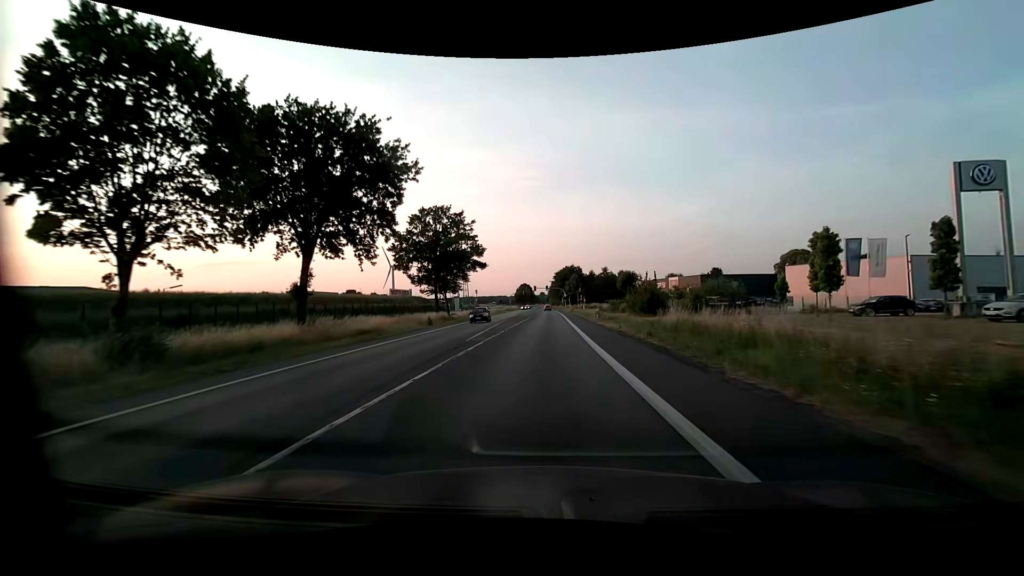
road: primary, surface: asphalt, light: Day
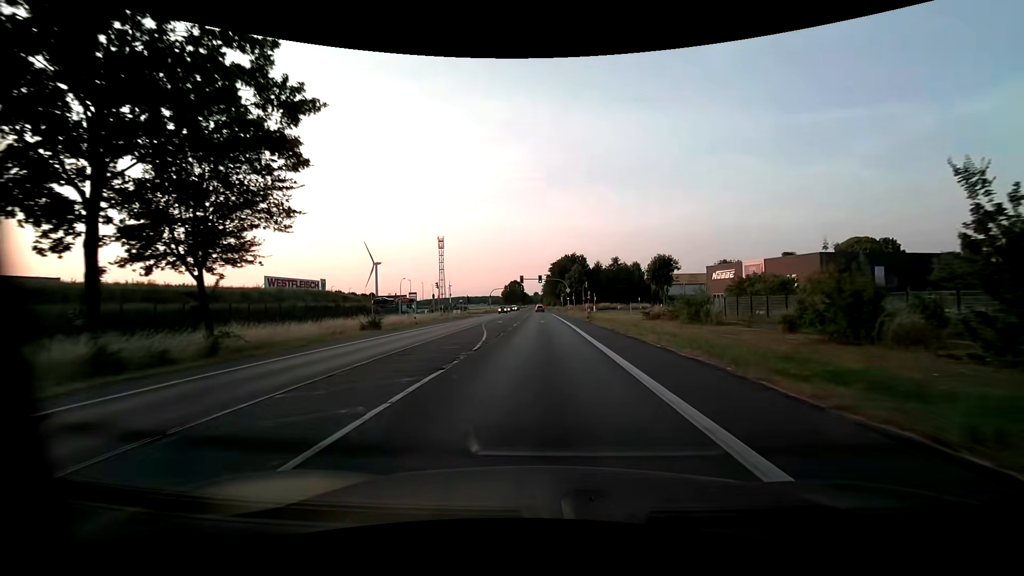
(+0.3, +46.3) m; +1°
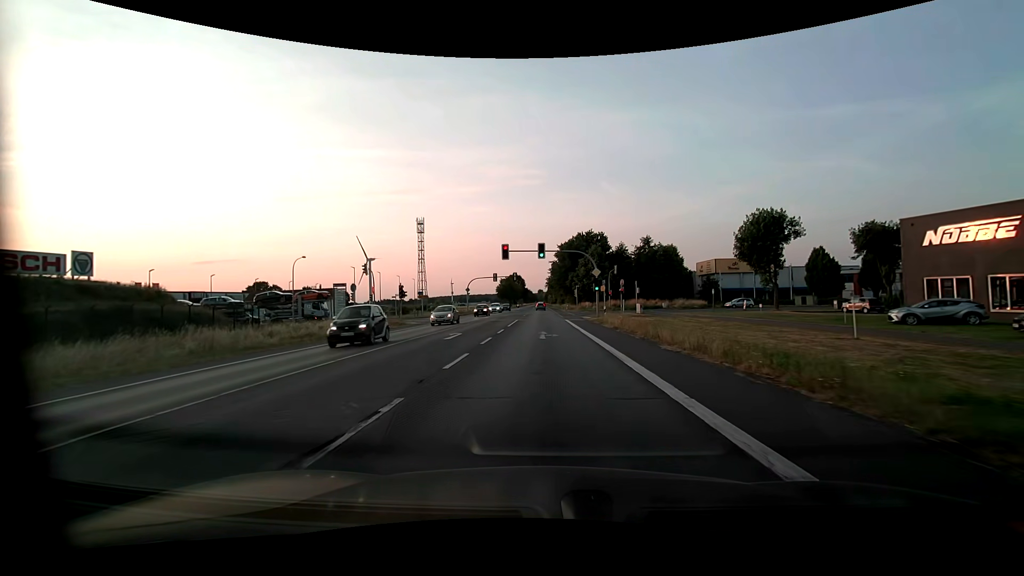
(-0.1, +41.6) m; 0°
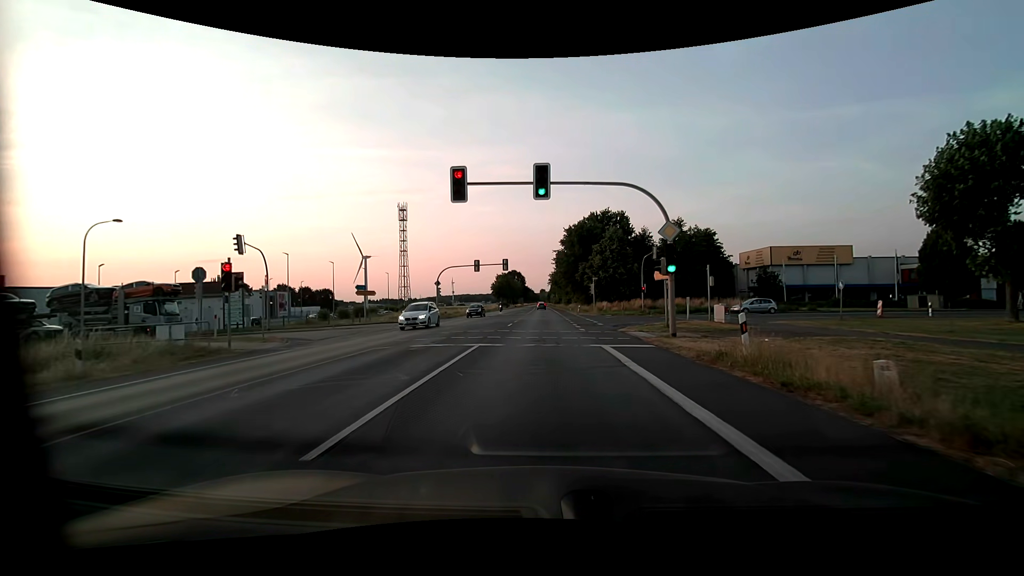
(-0.1, +24.2) m; 0°
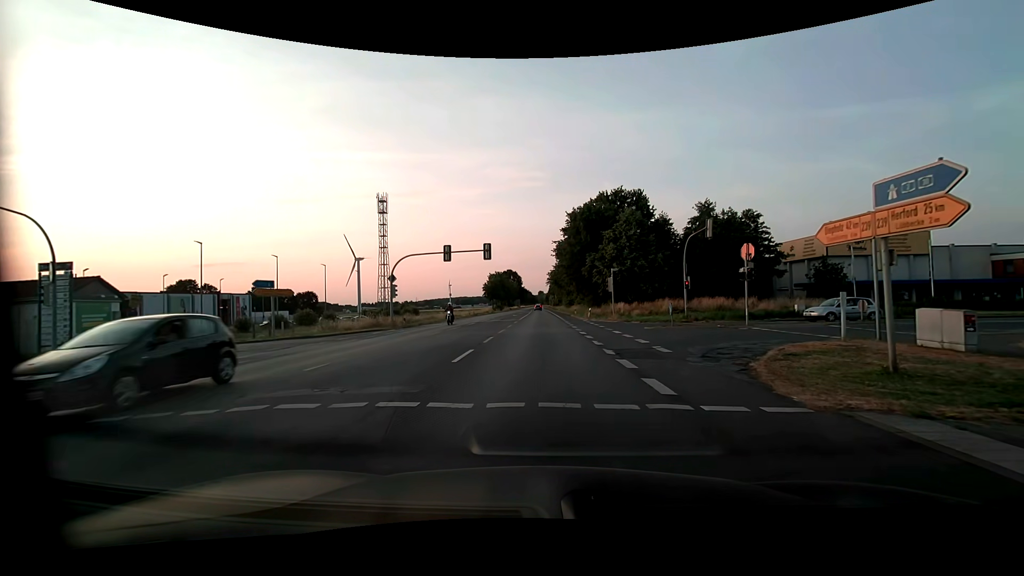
(0.0, +16.5) m; 0°
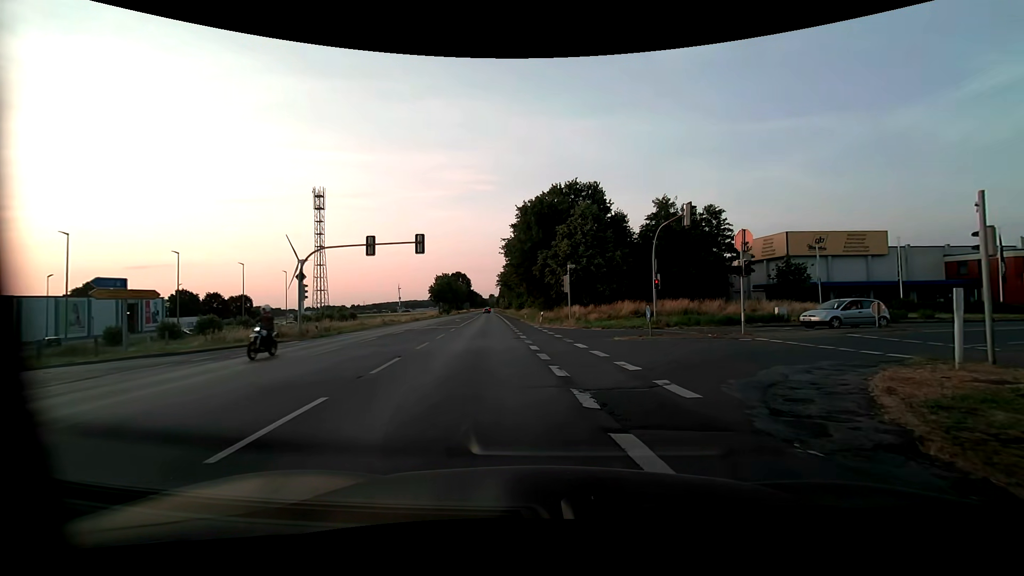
(+0.3, +6.8) m; +6°
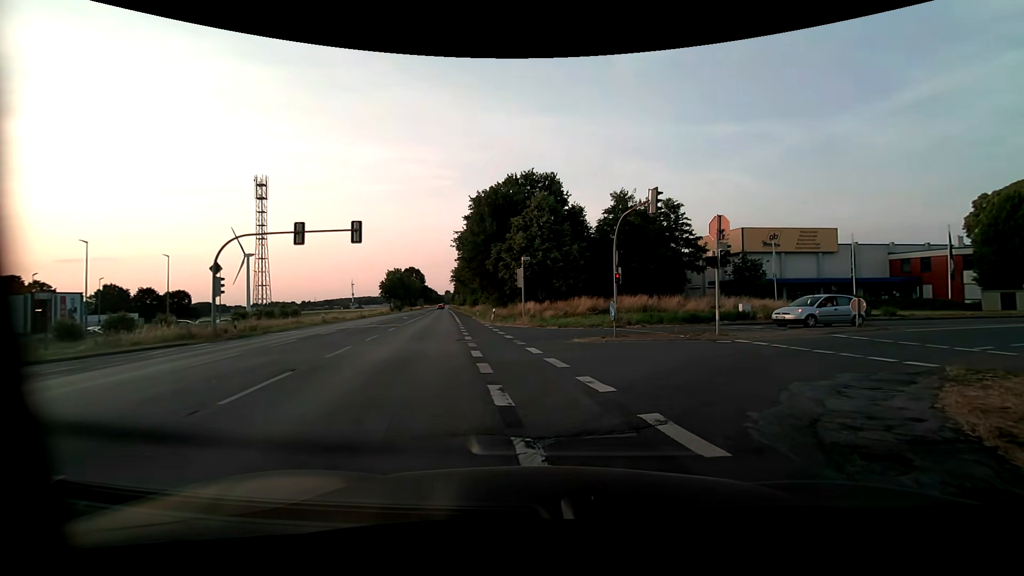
(+0.1, +3.2) m; +5°
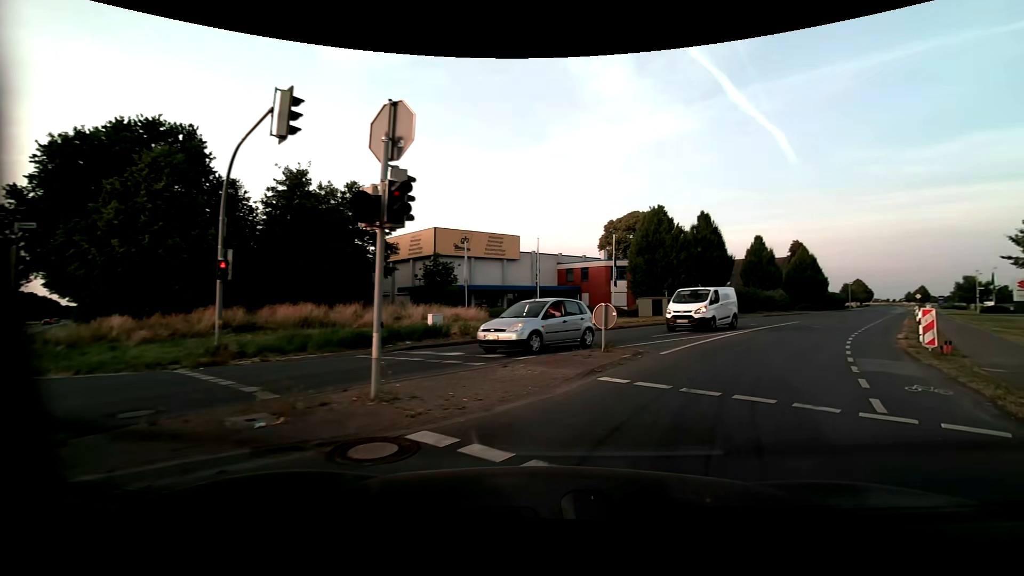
(+3.2, +11.5) m; +33°
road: unclassified
(+3, +10) (+8, +18) (+13, +26) (+19, +35) (+25, +43) (+30, +51) (+36, +59) (+42, +67) (+48, +76) (+54, +84) m
